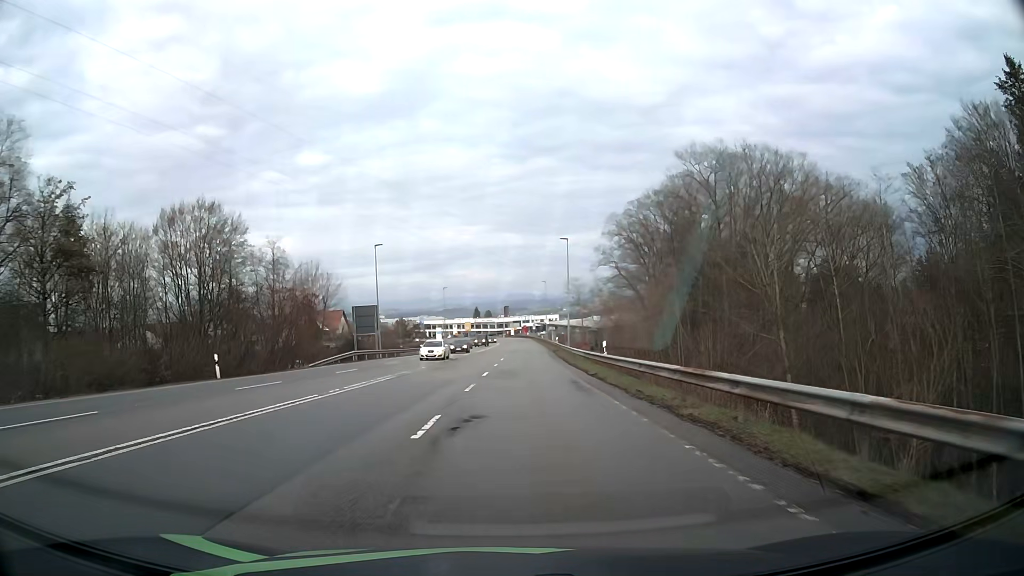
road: secondary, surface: asphalt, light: Day
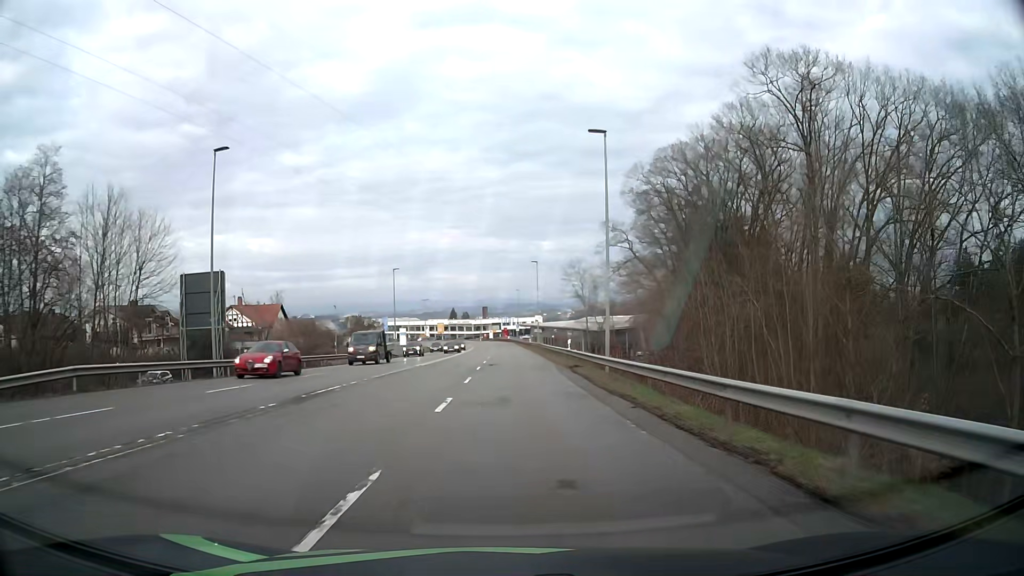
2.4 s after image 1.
(+0.5, +32.5) m; +2°
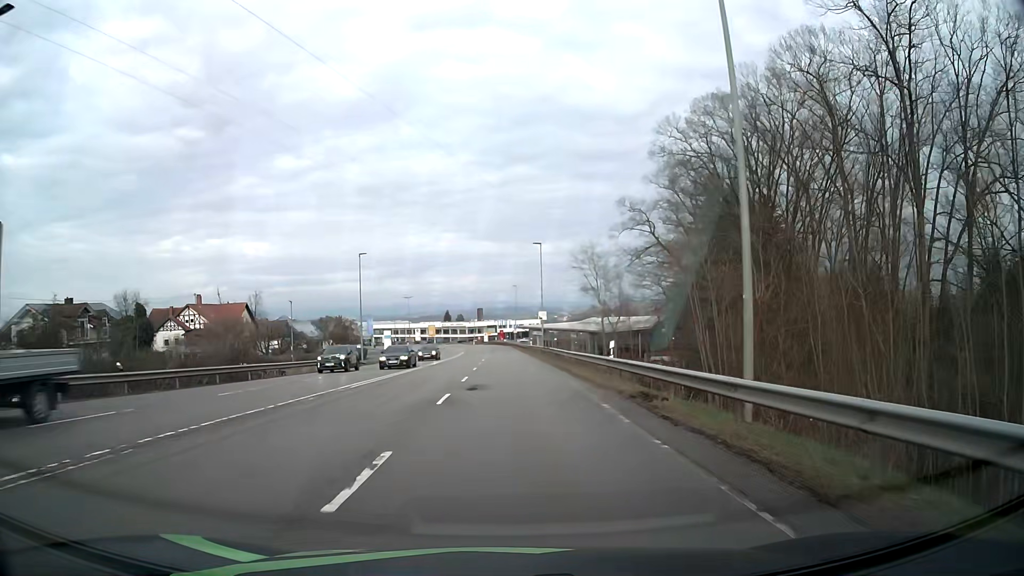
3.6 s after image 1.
(+0.1, +16.7) m; 0°
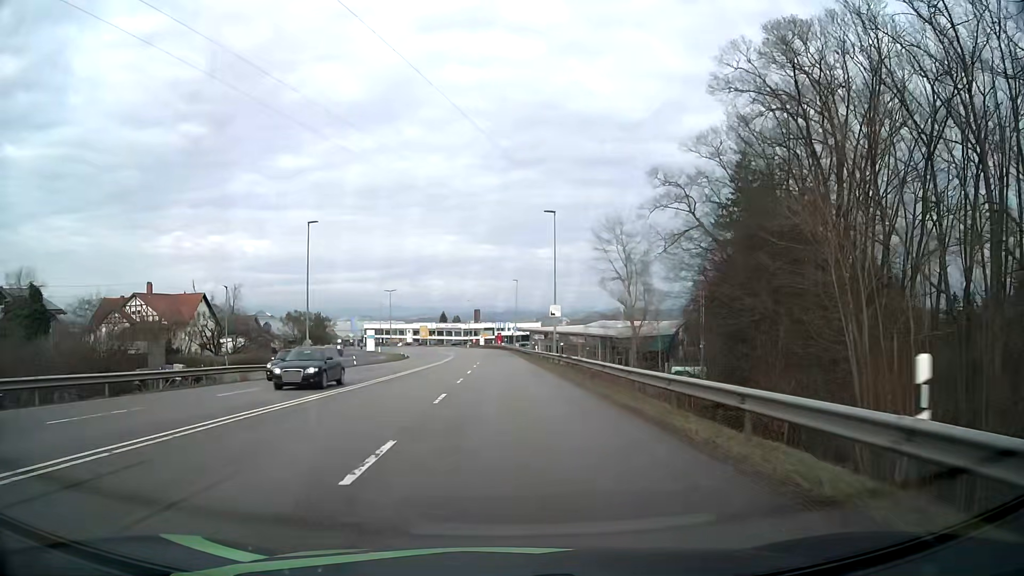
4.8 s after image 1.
(0.0, +16.9) m; 0°
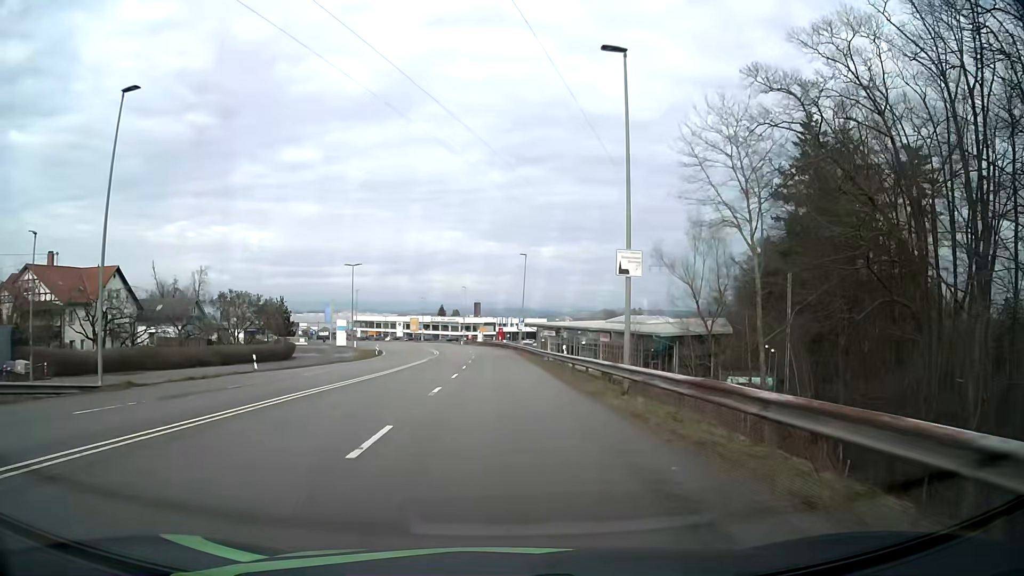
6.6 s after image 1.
(-0.1, +25.5) m; 0°
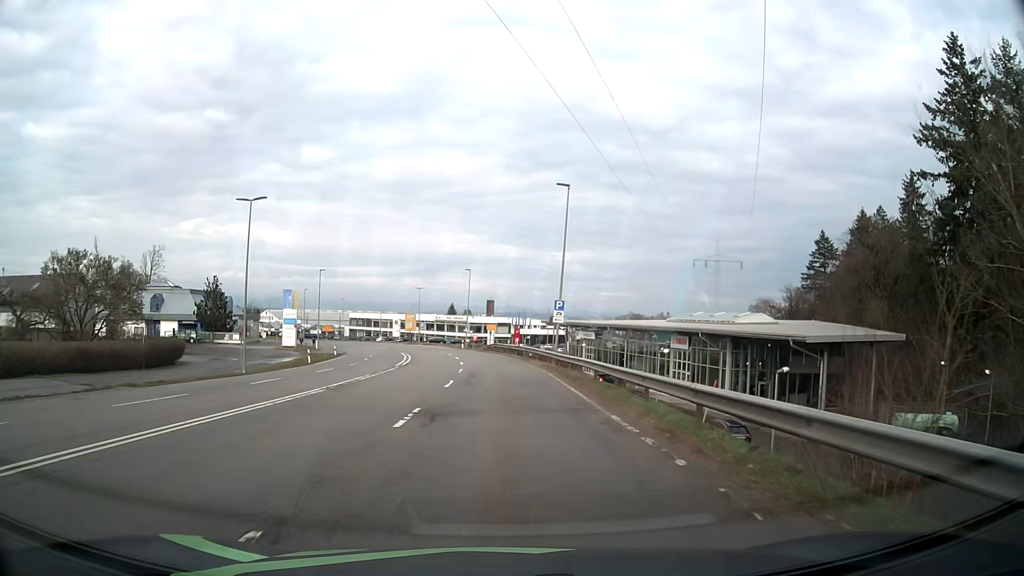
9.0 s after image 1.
(-0.4, +33.1) m; -2°
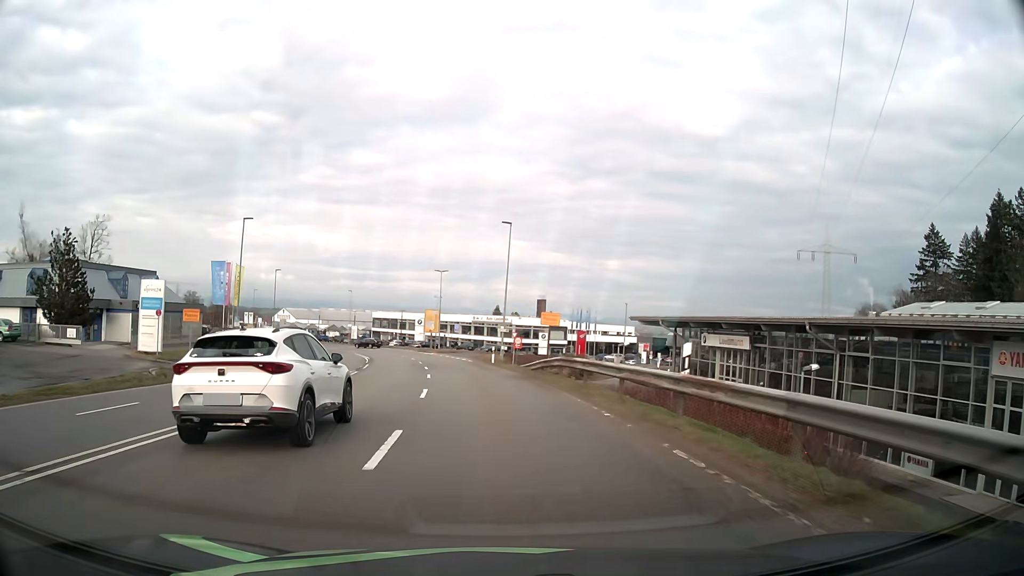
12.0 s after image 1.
(-0.8, +39.2) m; -4°
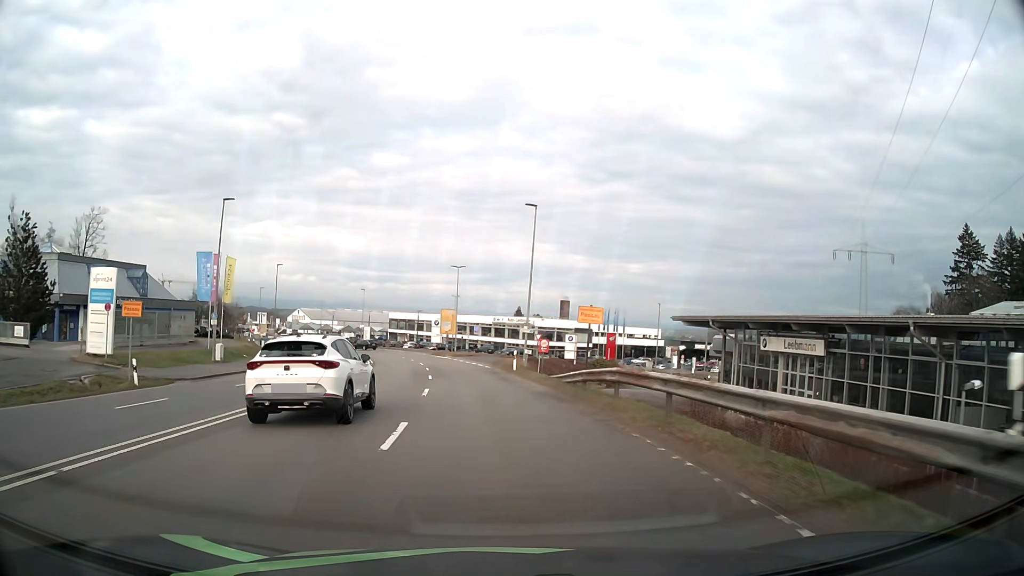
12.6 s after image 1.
(-0.1, +7.5) m; -2°
(0, +10) (-1, +20) (-2, +30) (-3, +40) (-5, +50) (-7, +59) (-10, +69) (-12, +79) (-16, +88) (-19, +98) m
